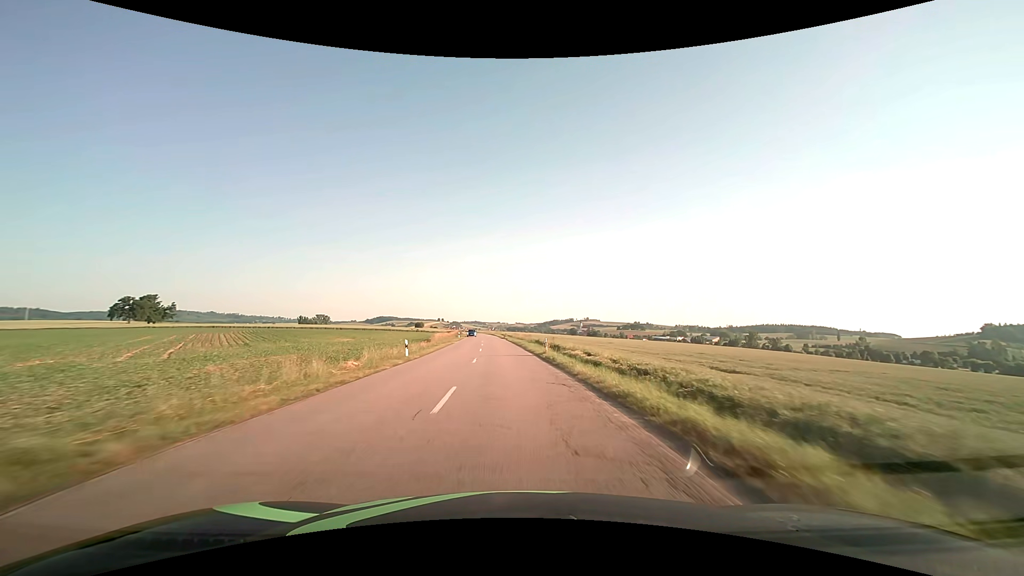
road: secondary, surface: asphalt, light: Day
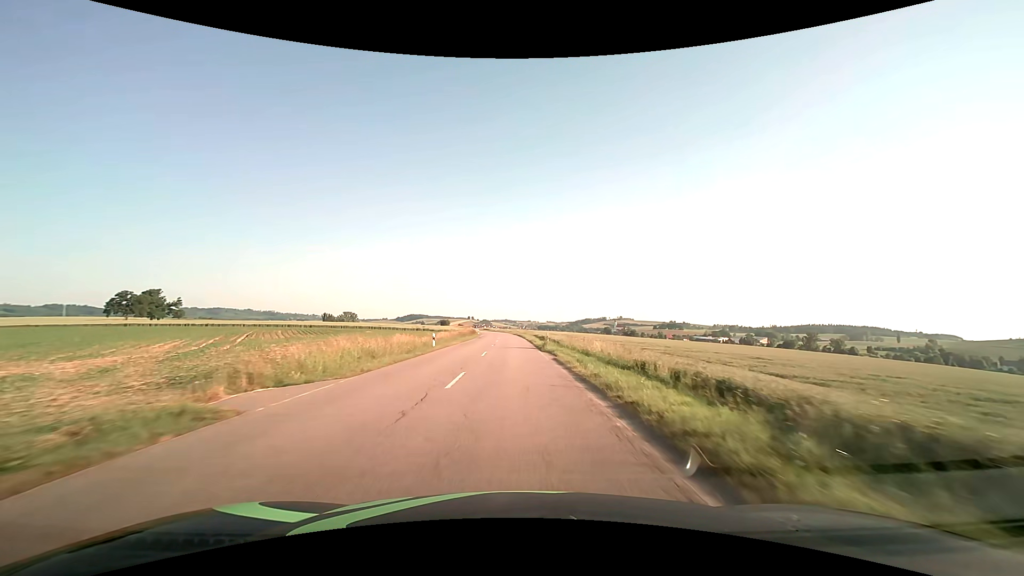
(-1.8, +46.6) m; -4°
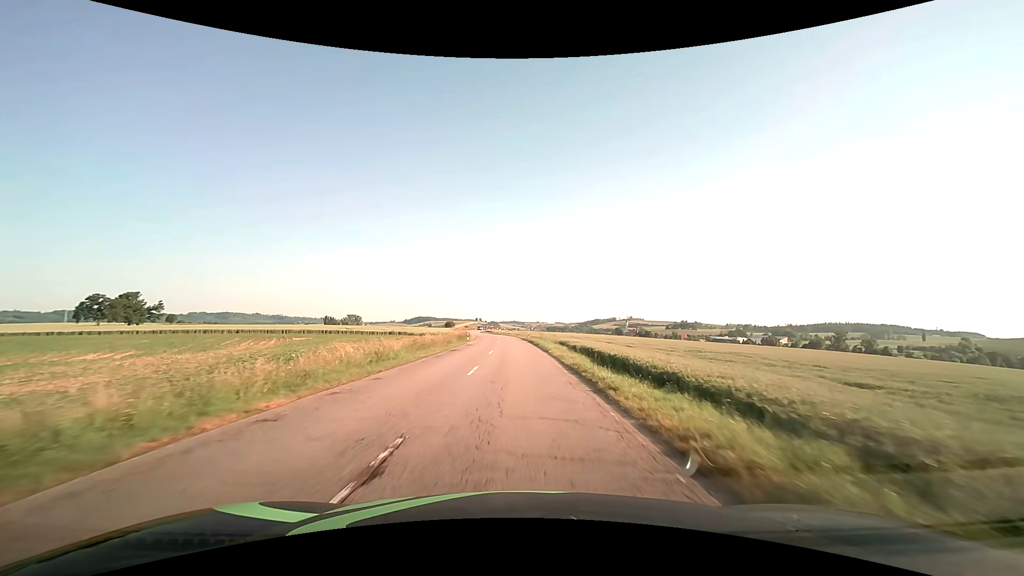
(-0.3, +33.2) m; -1°
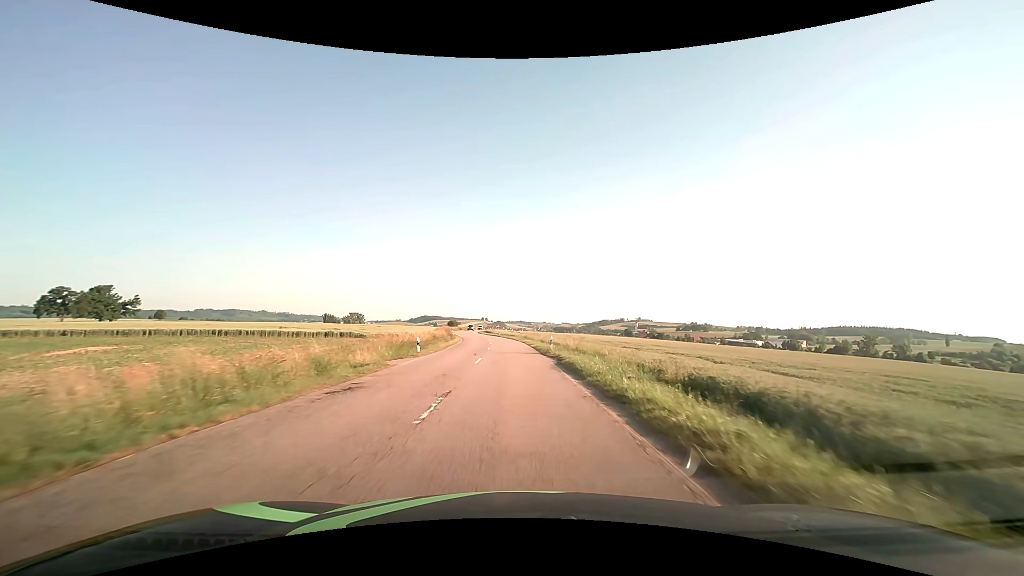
(-0.2, +32.5) m; -1°
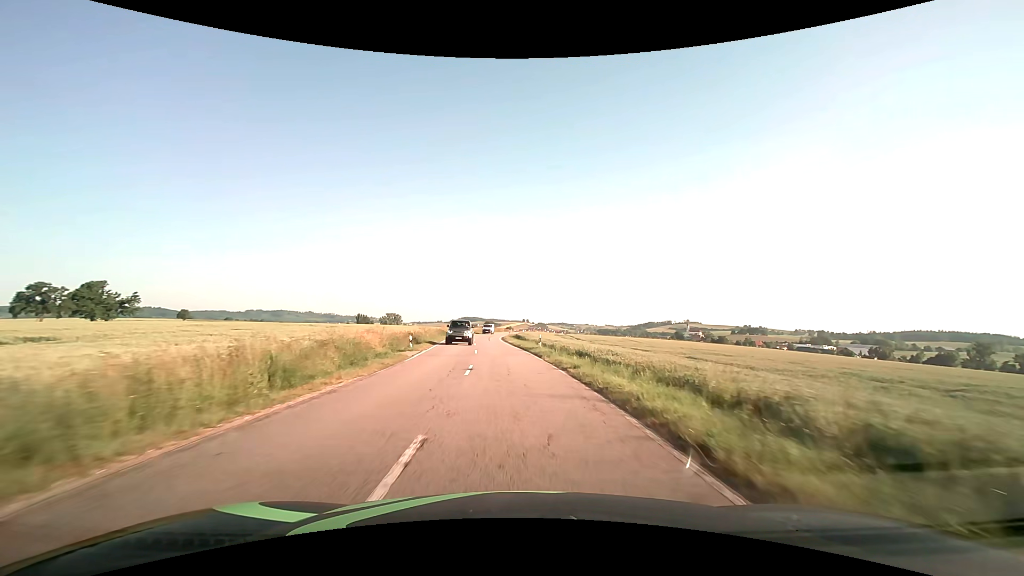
(-1.8, +54.4) m; -5°
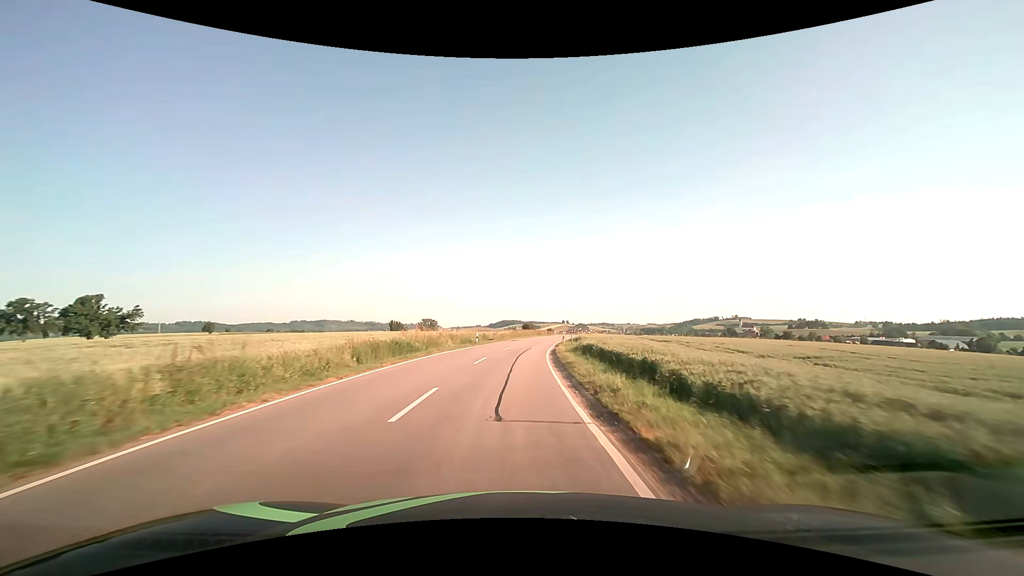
(-1.8, +43.3) m; -4°
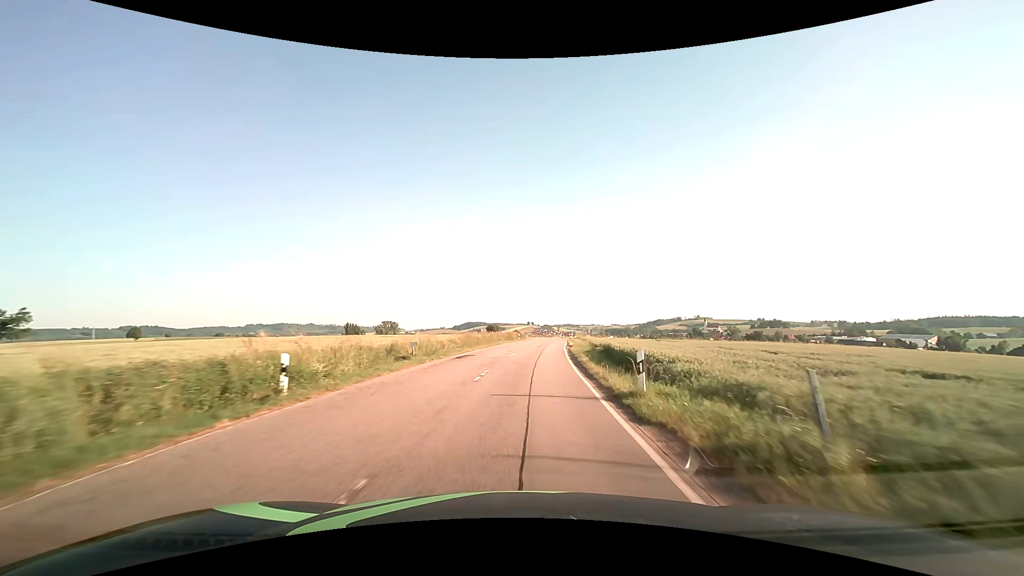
(+0.4, +32.3) m; +4°
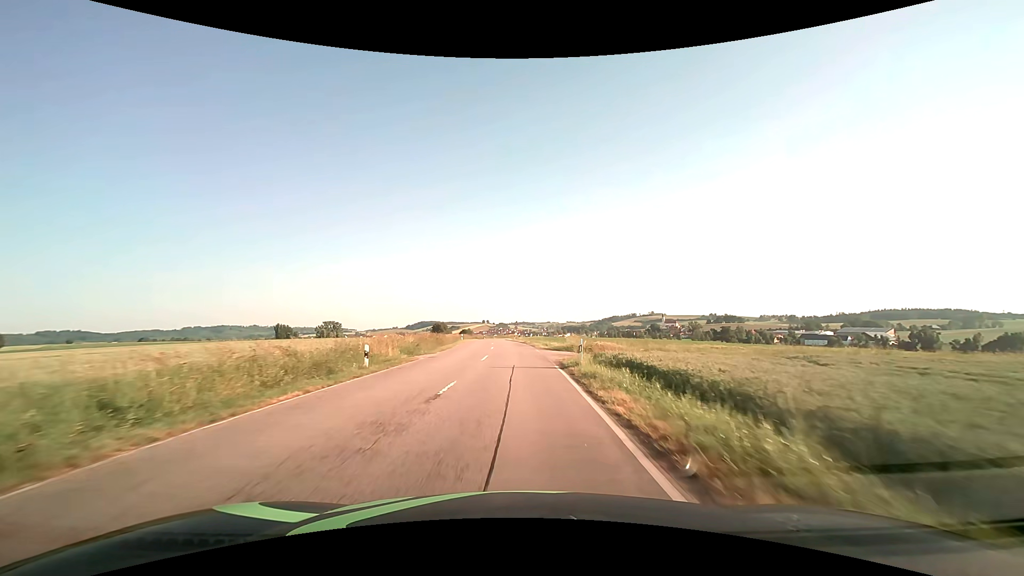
(+3.9, +53.5) m; +5°
(0, +10) (0, +20) (0, +30) (-1, +40) (-1, +50) (-2, +60) (-2, +70) (-3, +80) (-3, +90) (-3, +100) m
